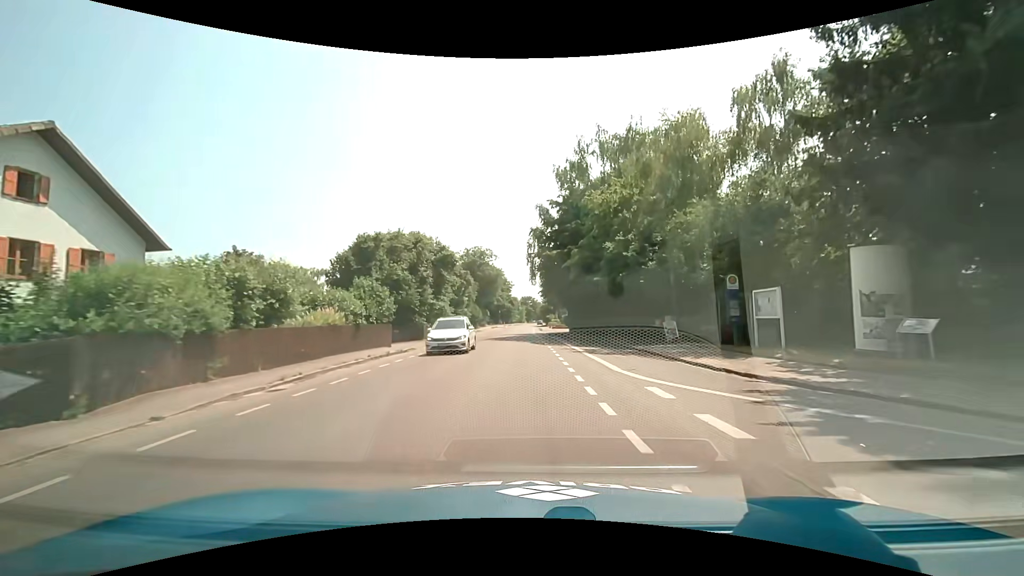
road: secondary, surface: asphalt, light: Day
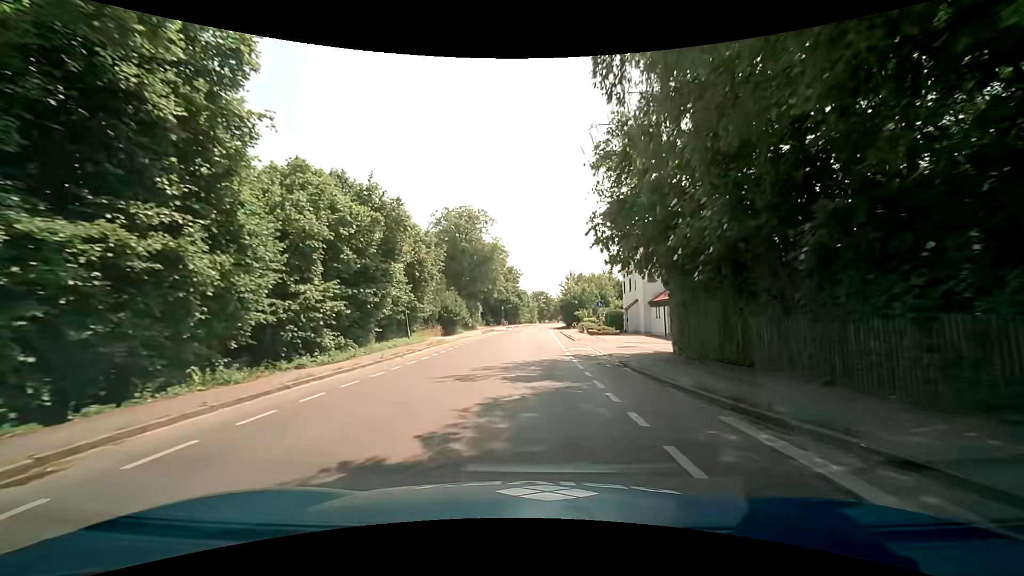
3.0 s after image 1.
(-0.6, +36.6) m; -2°
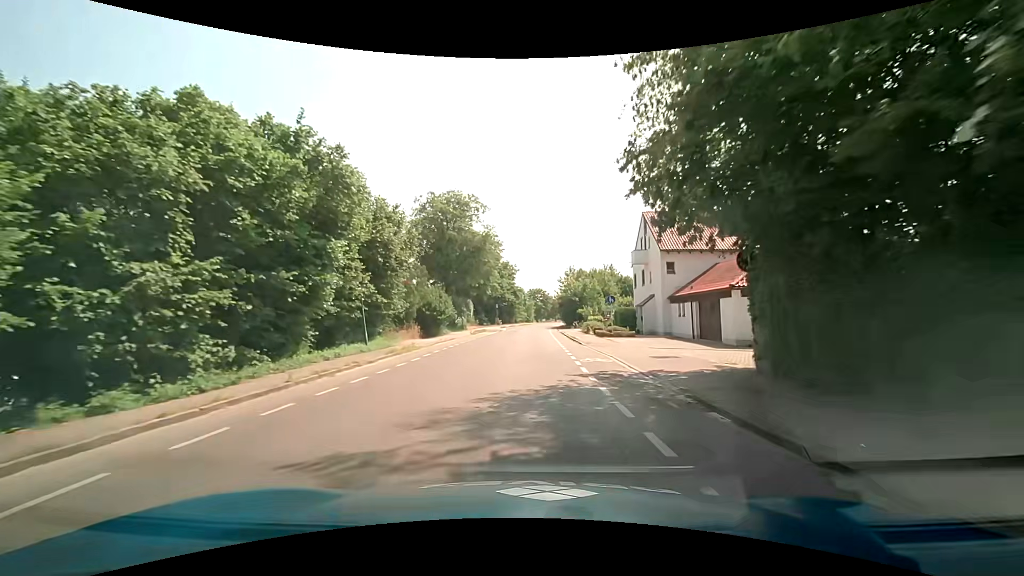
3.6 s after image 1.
(+0.1, +7.3) m; +1°
(0, +10) (0, +20) (0, +30) (0, +40) (+1, +50) (+1, +60) (+1, +70) (+1, +80) (+2, +90) (+3, +100) m
